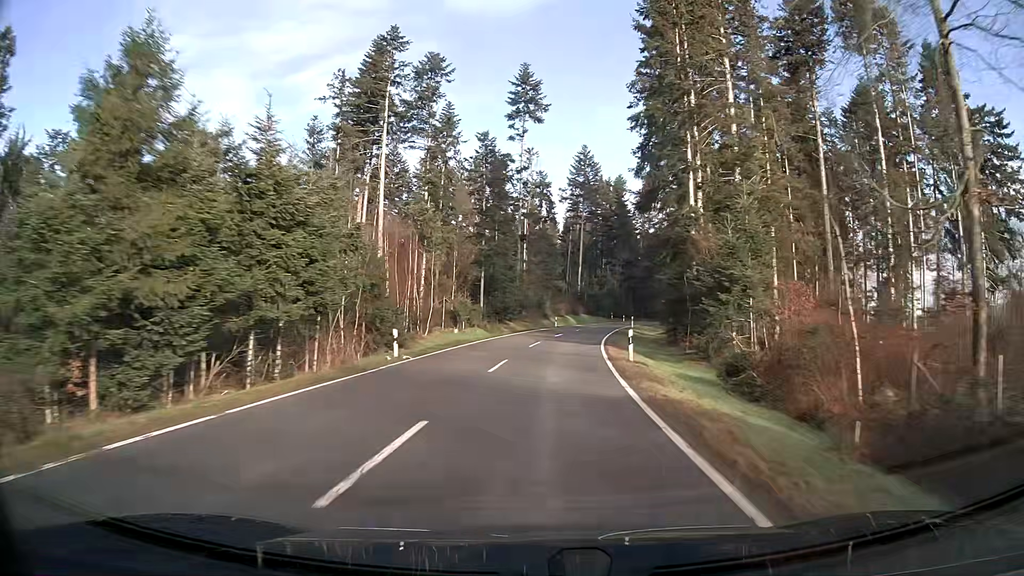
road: tertiary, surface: asphalt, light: Day
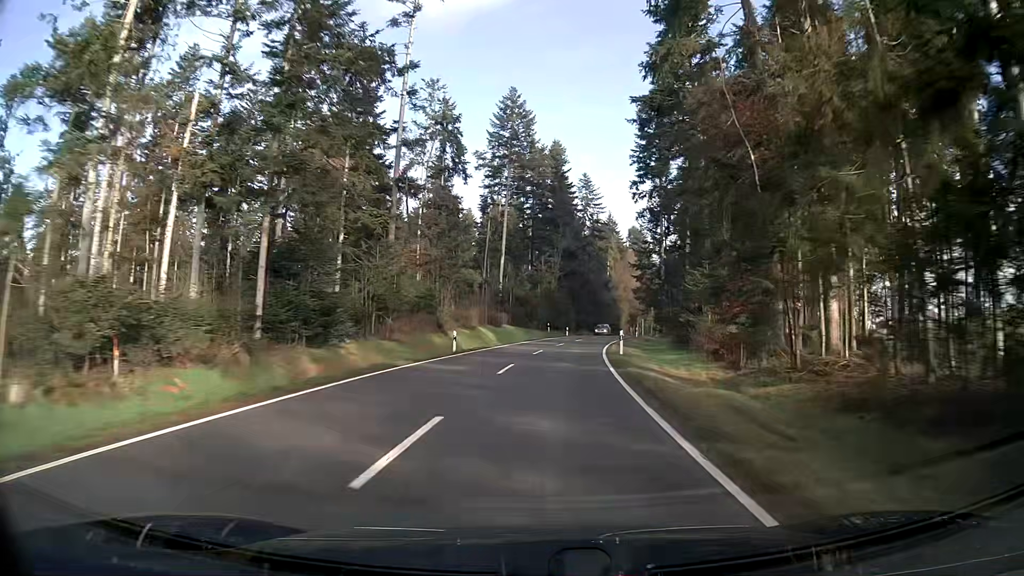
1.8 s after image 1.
(+2.0, +35.0) m; +7°
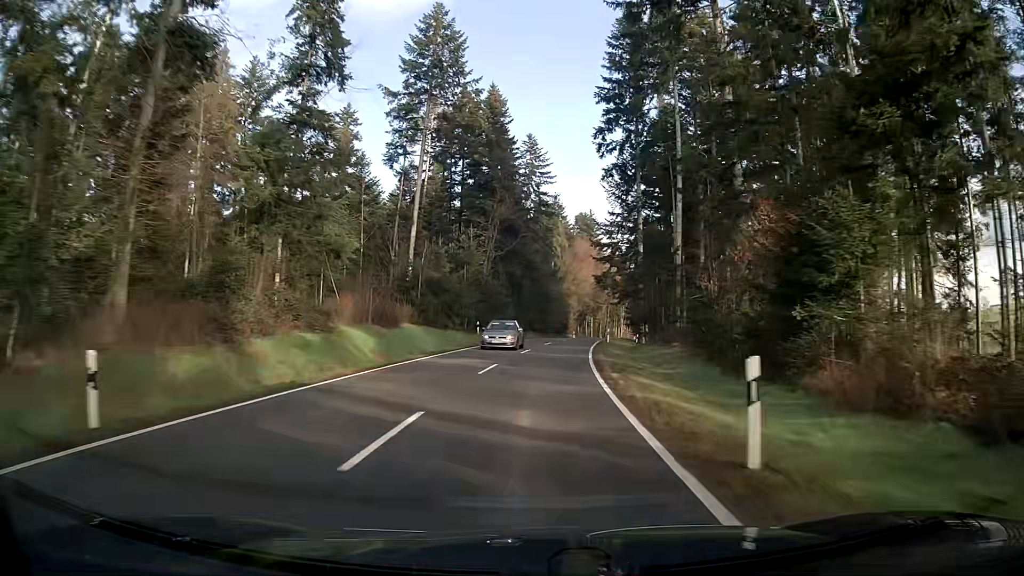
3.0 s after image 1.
(+1.0, +23.3) m; +5°
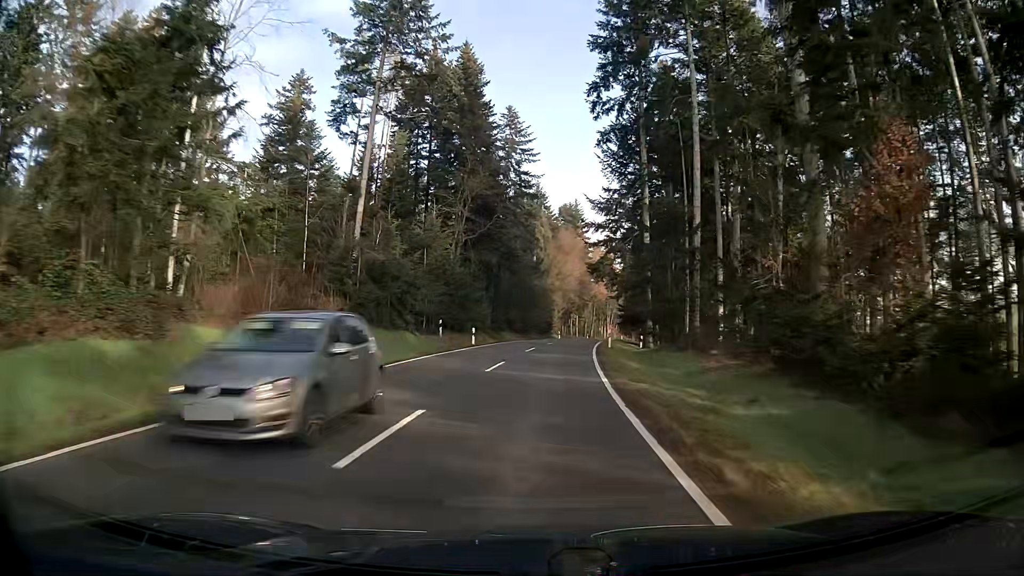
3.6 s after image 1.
(+0.2, +11.7) m; +2°
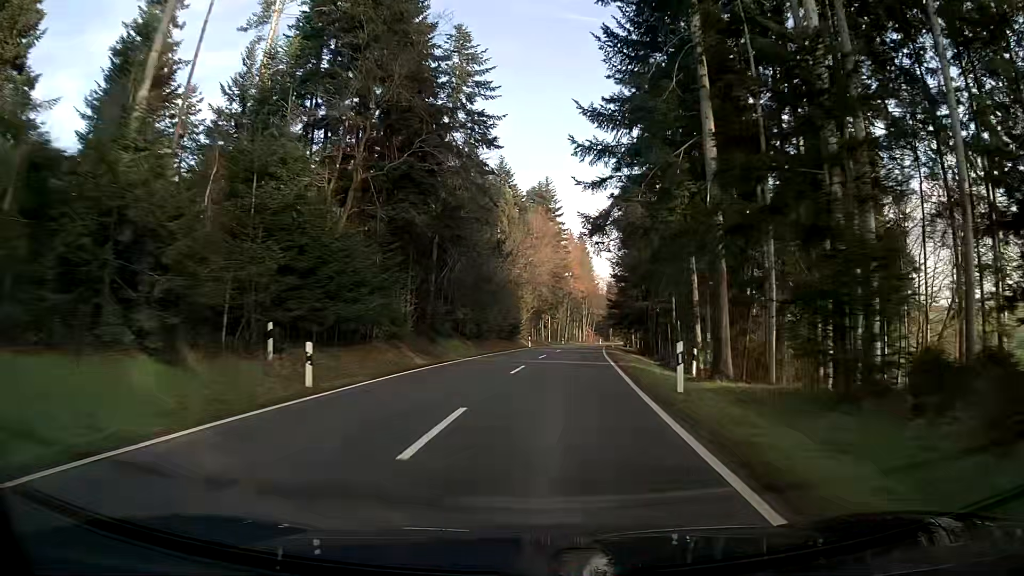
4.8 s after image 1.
(+0.6, +23.5) m; +3°
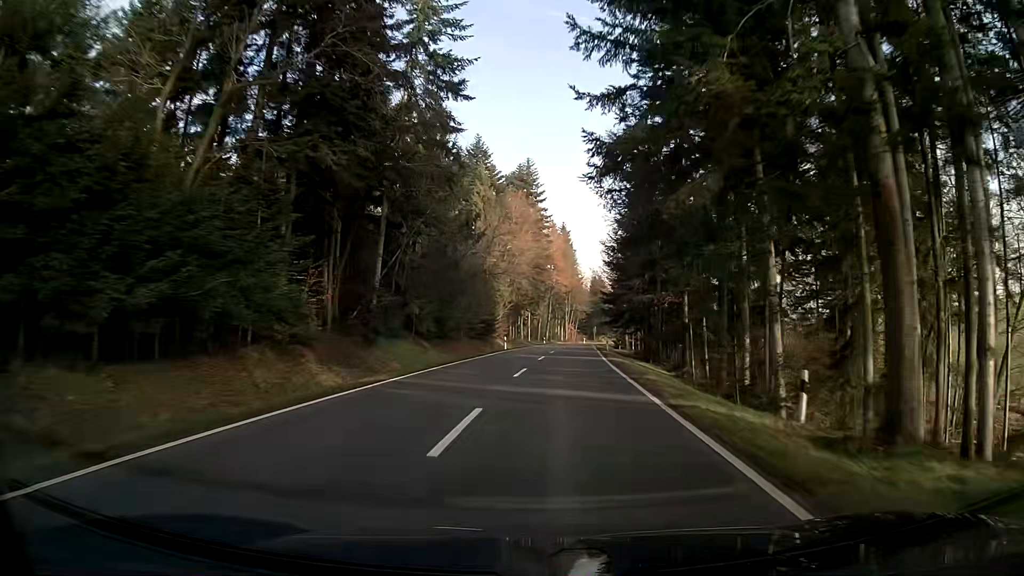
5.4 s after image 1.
(+0.2, +11.7) m; +2°
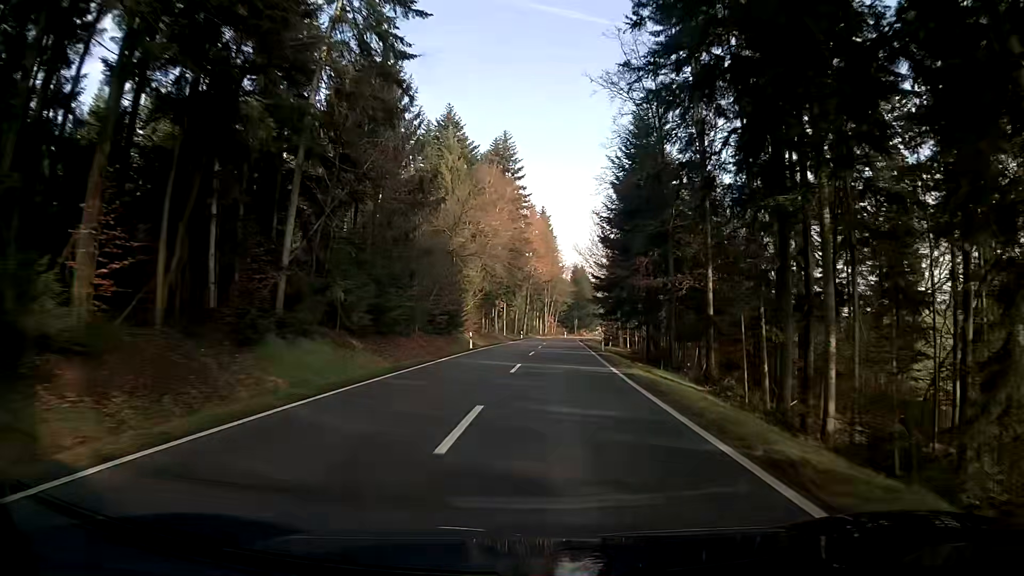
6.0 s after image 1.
(+0.1, +11.7) m; +1°
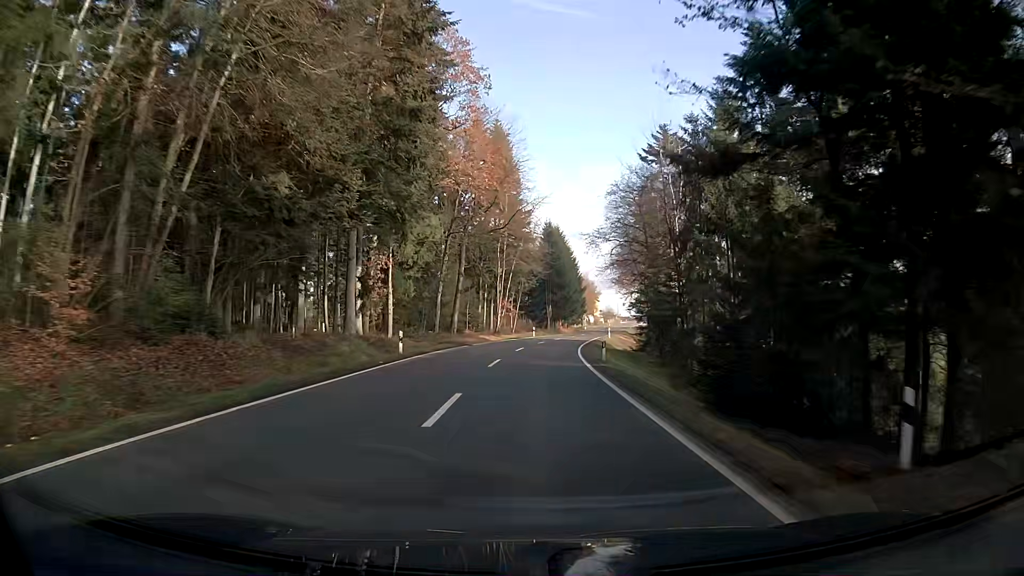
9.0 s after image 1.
(+2.1, +58.1) m; +3°
(0, +10) (0, +20) (+1, +30) (+1, +40) (+2, +50) (+4, +60) (+6, +70) (+7, +79) (+9, +89) (+11, +99) m
